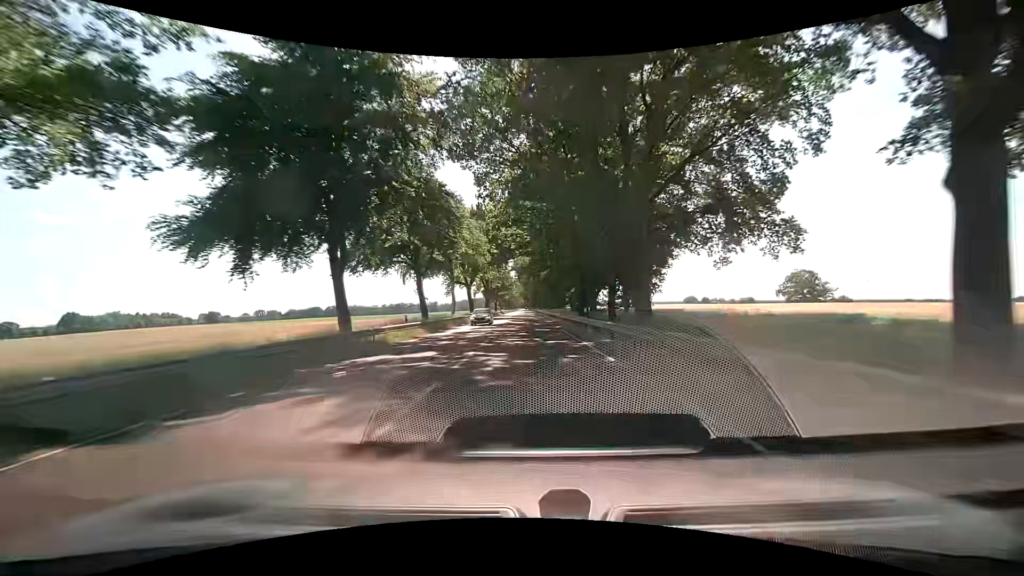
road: primary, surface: asphalt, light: Day
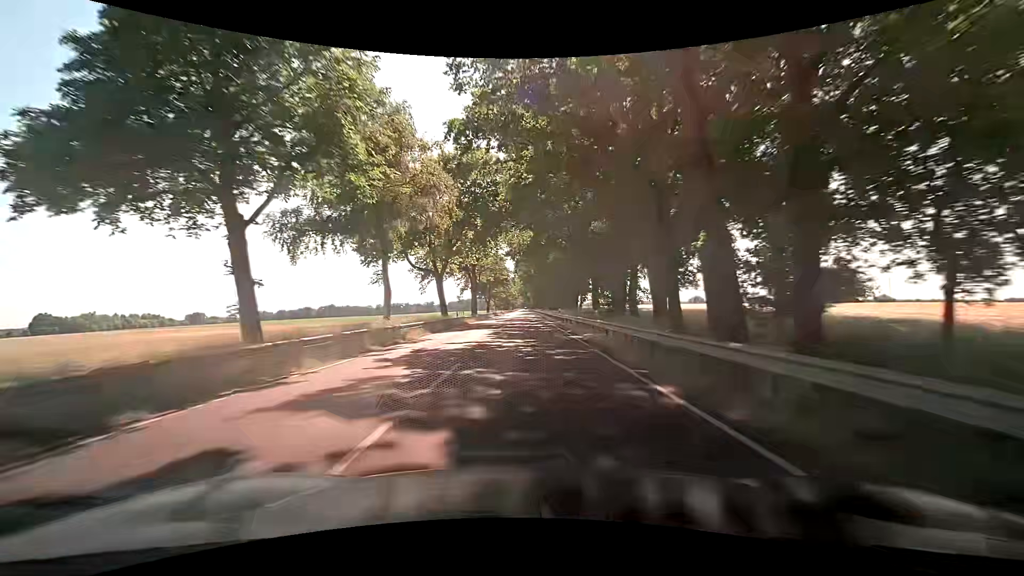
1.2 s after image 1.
(+0.1, +27.6) m; 0°
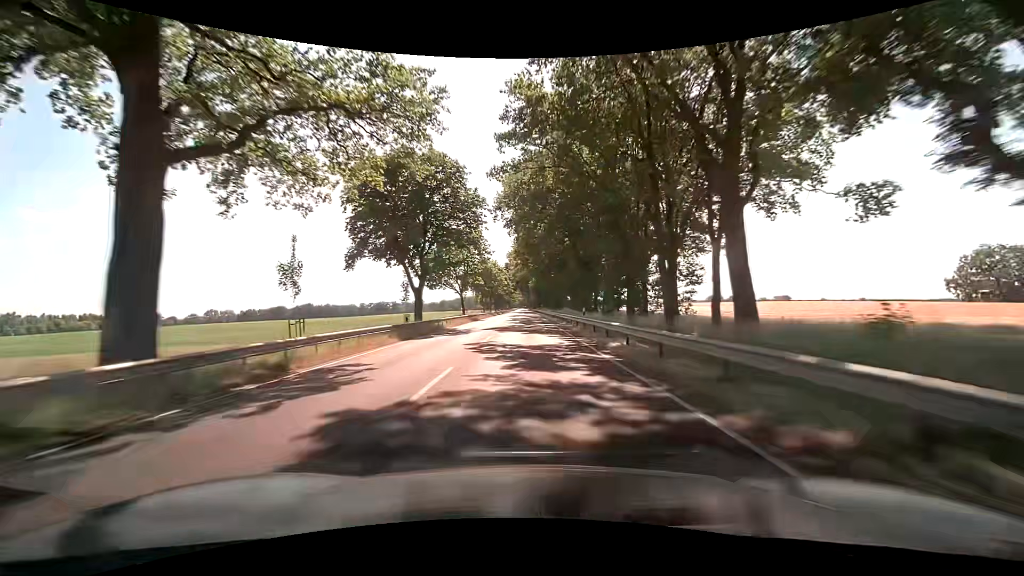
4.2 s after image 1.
(+0.1, +73.1) m; 0°
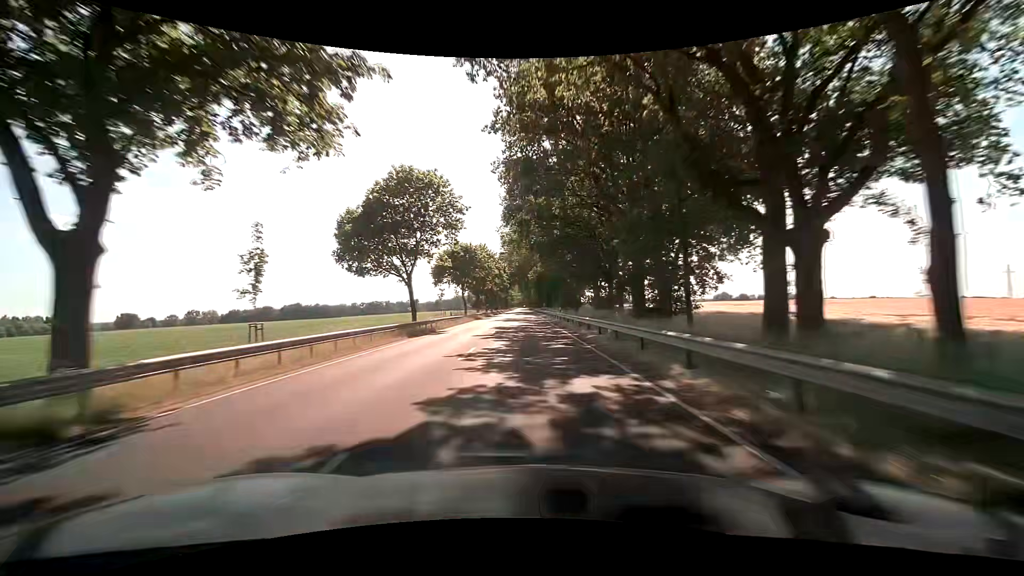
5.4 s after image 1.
(0.0, +30.4) m; 0°
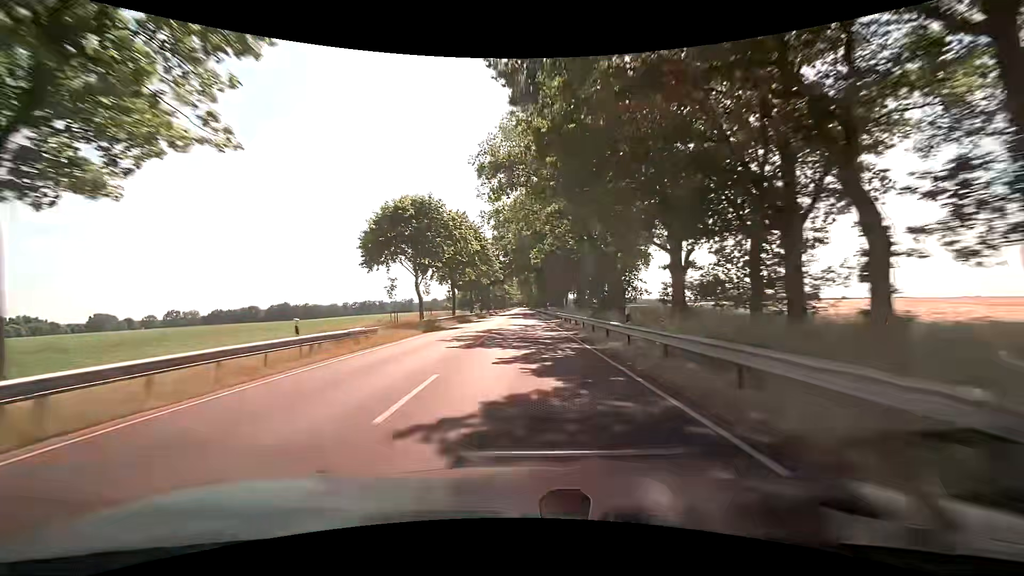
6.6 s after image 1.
(-0.1, +30.8) m; -1°
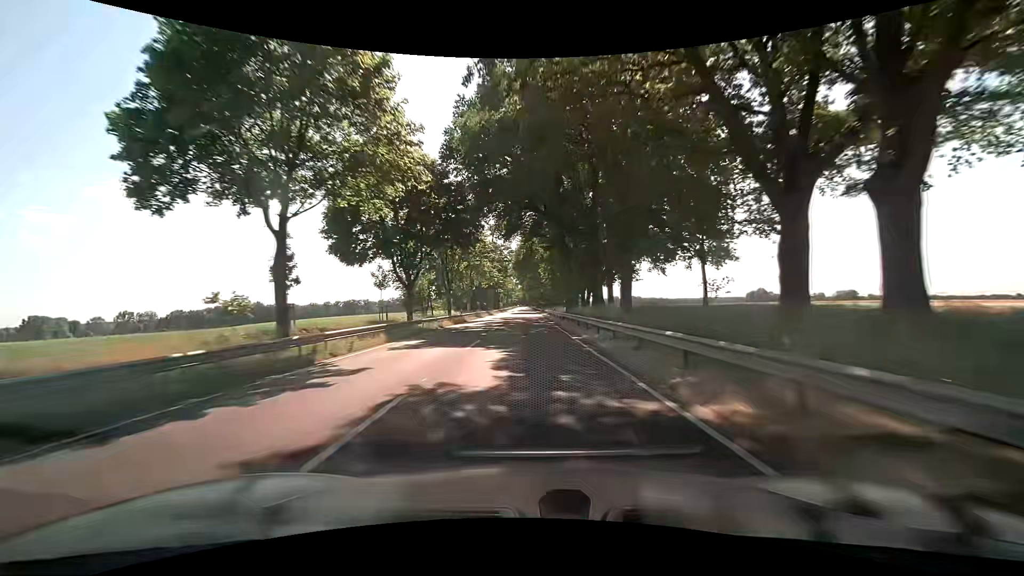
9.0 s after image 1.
(+0.4, +62.2) m; 0°
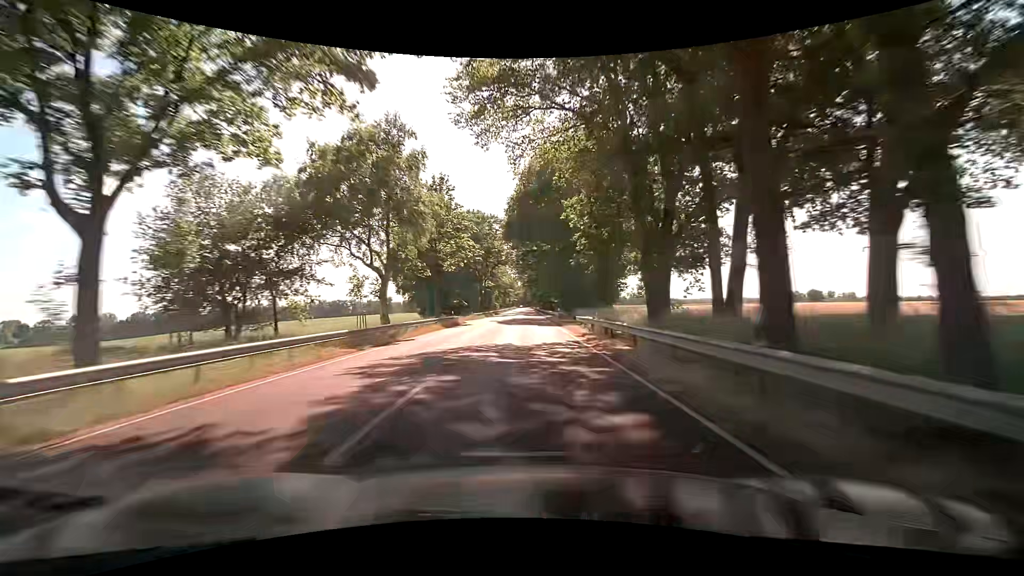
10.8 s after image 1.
(-0.2, +47.0) m; -1°
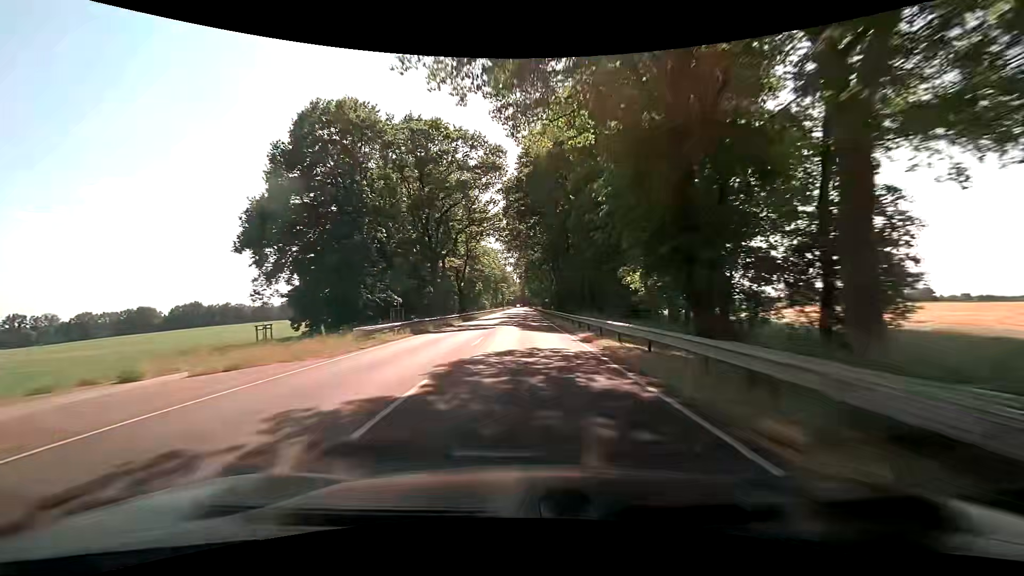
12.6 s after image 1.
(+0.3, +47.2) m; +1°
(0, +10) (0, +20) (0, +30) (0, +40) (0, +50) (0, +60) (0, +70) (0, +80) (-1, +90) (-1, +100) m
